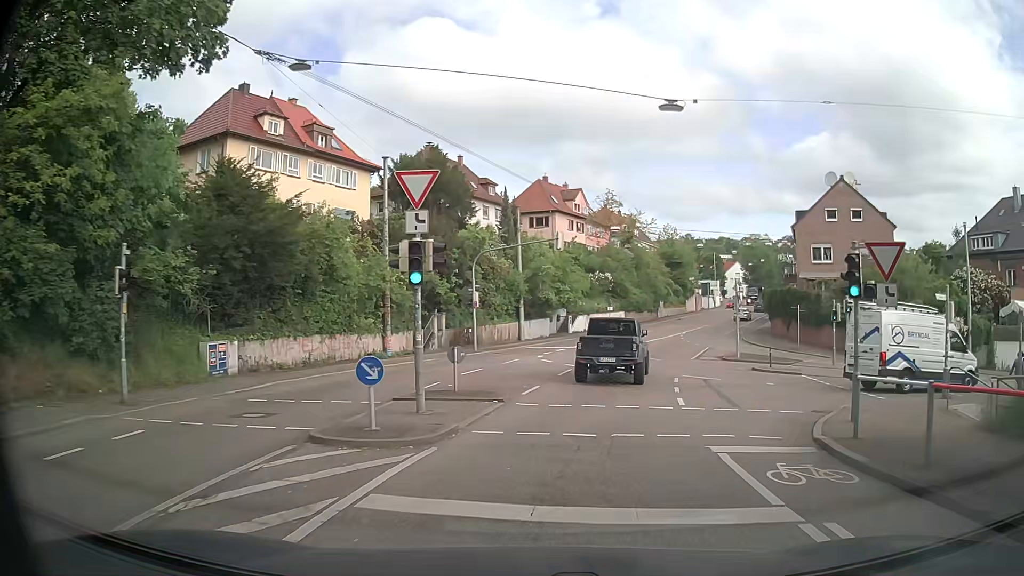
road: secondary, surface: asphalt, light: Day
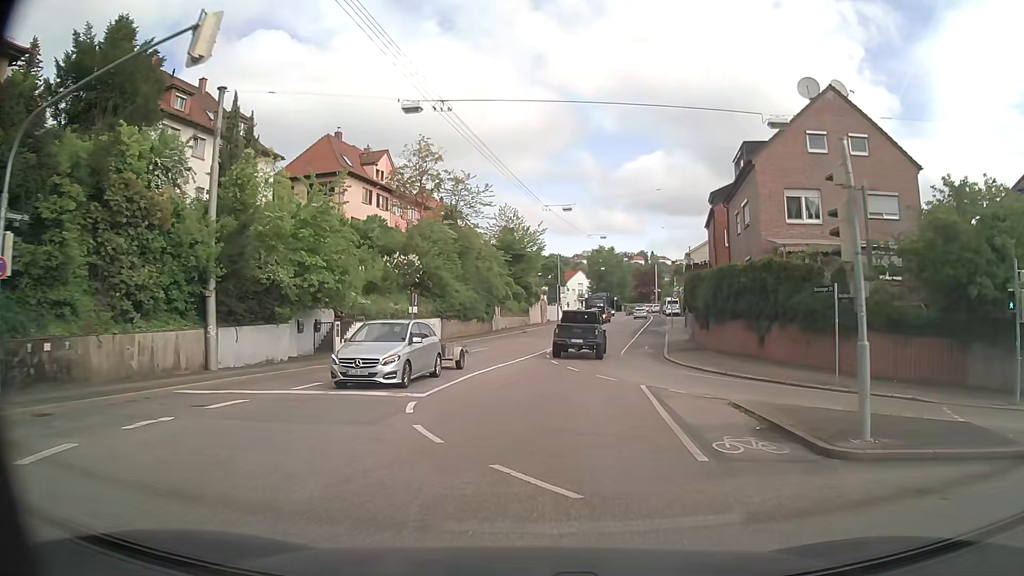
(+4.0, +26.5) m; +15°
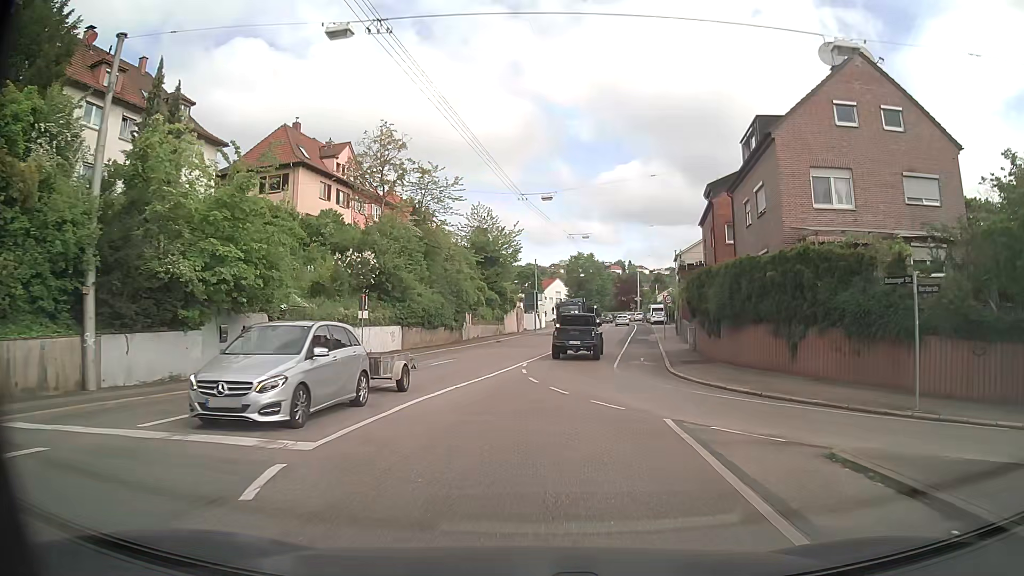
(+0.1, +5.9) m; +2°
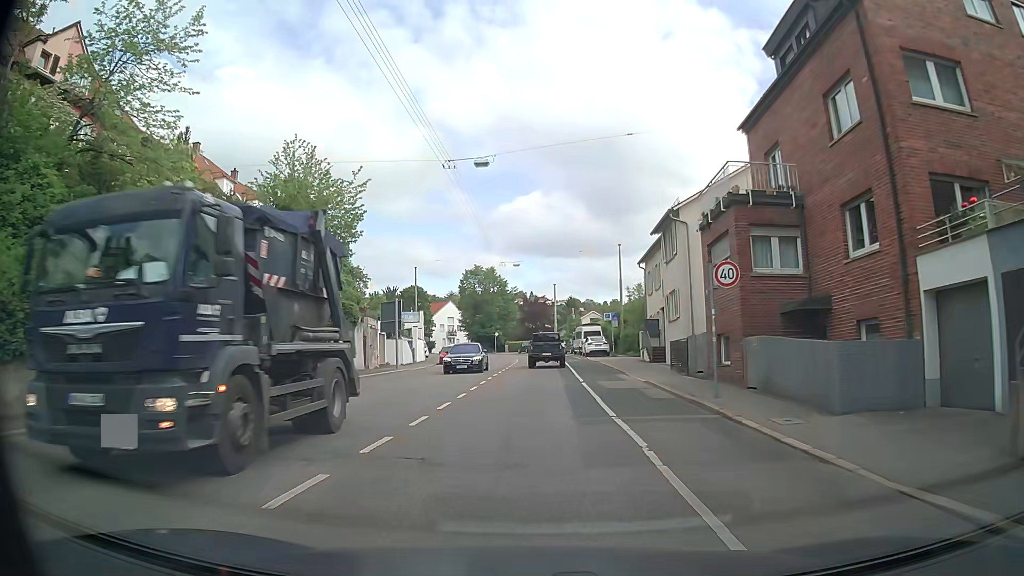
(+2.4, +30.4) m; +8°
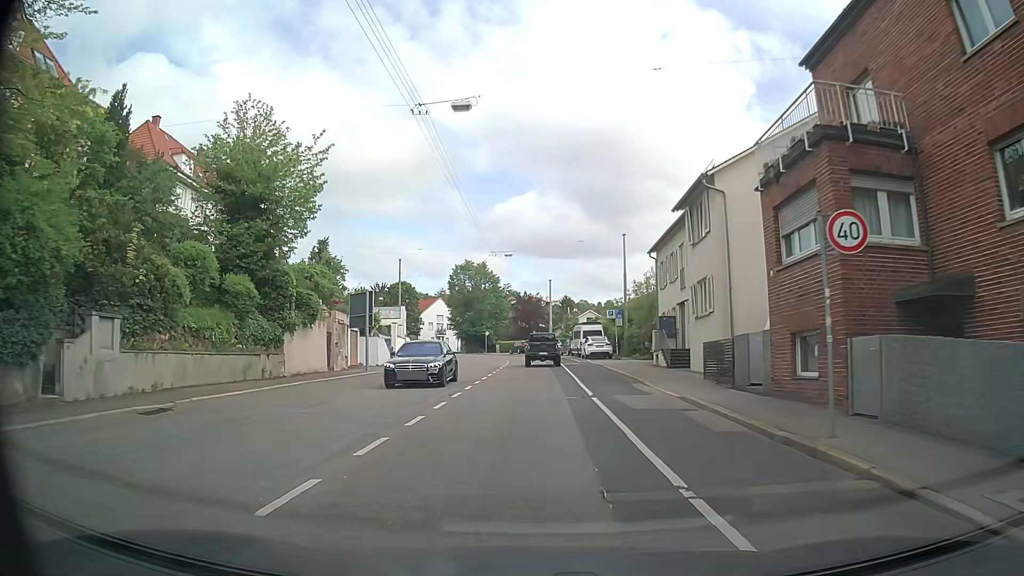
(0.0, +6.3) m; 0°
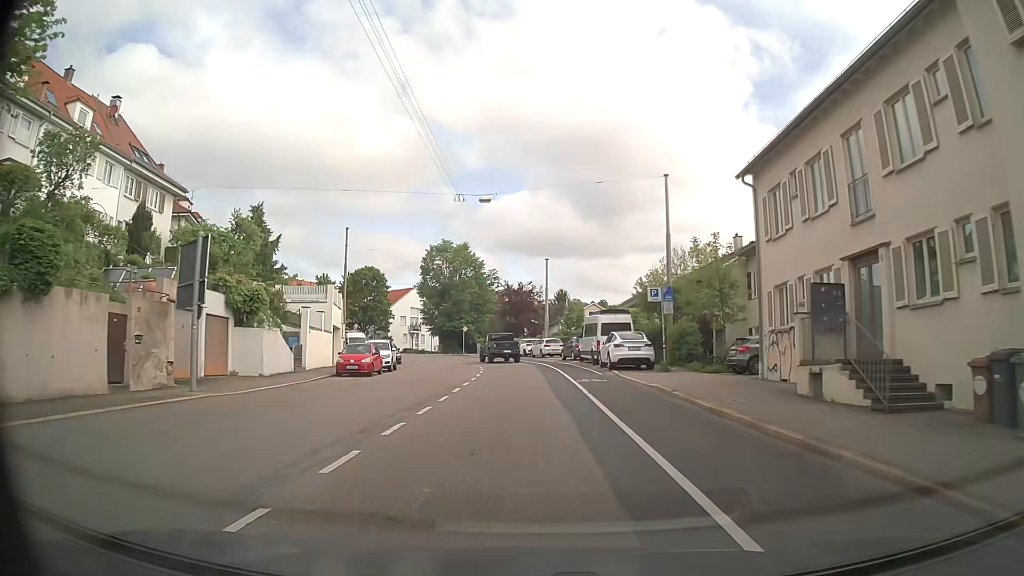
(+0.3, +19.3) m; +1°
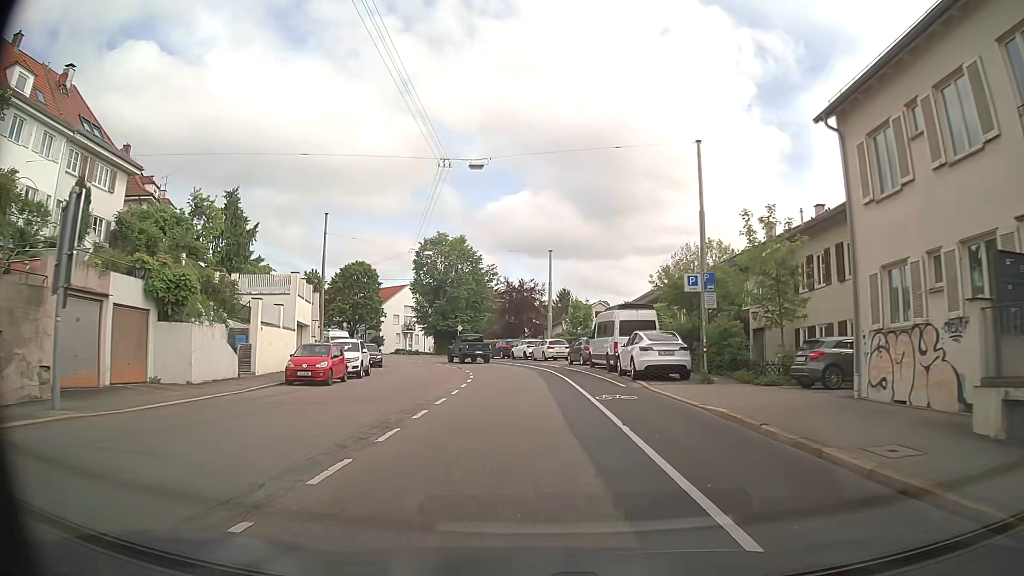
(0.0, +6.4) m; 0°
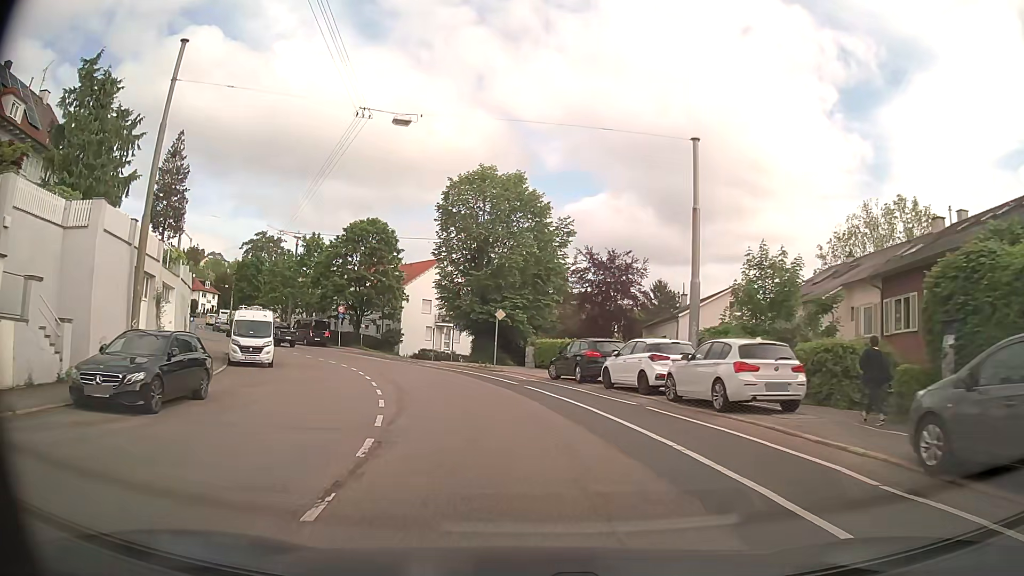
(-1.2, +30.9) m; -6°
(0, +10) (-2, +20) (-5, +29) (-10, +38) (-15, +46) (-22, +54) (-28, +62) (-35, +69) (-41, +77) (-47, +85) m
